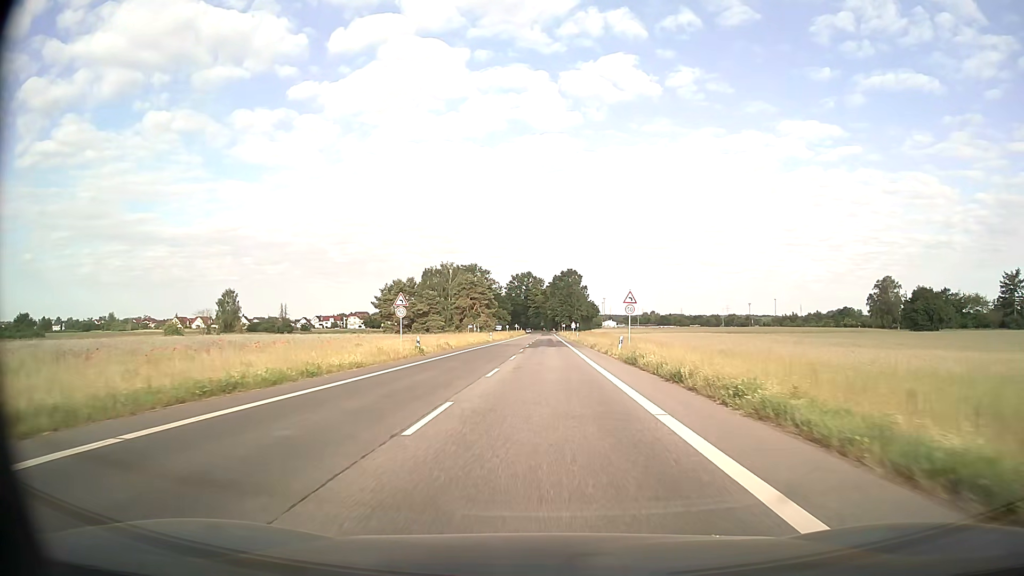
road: secondary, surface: asphalt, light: Day
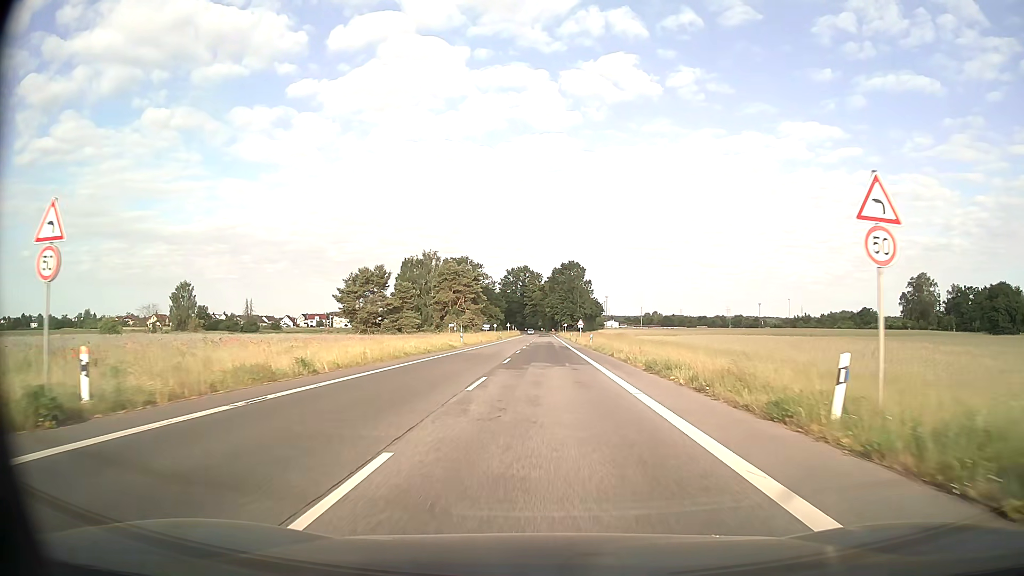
(0.0, +29.0) m; 0°
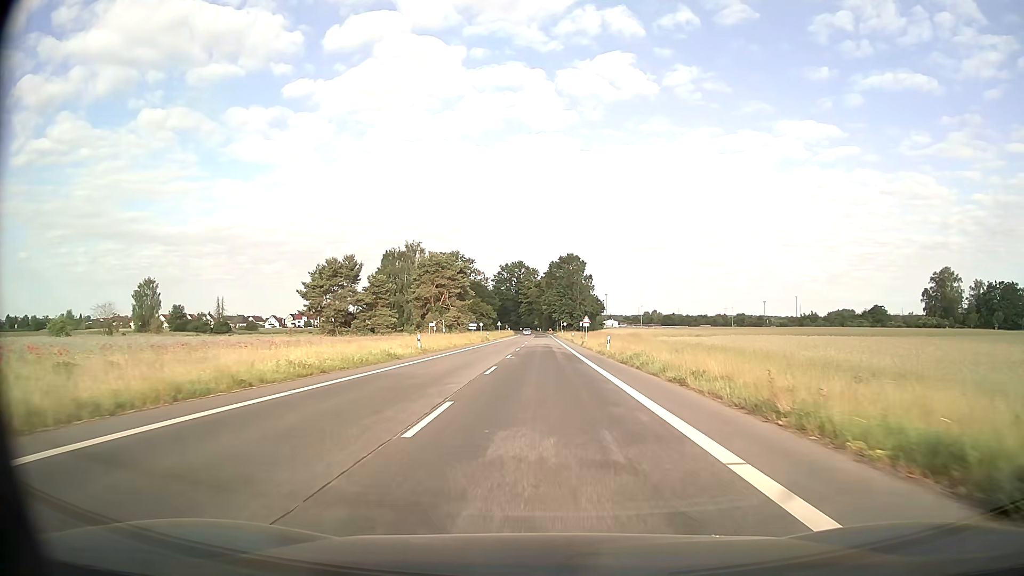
(0.0, +18.4) m; 0°
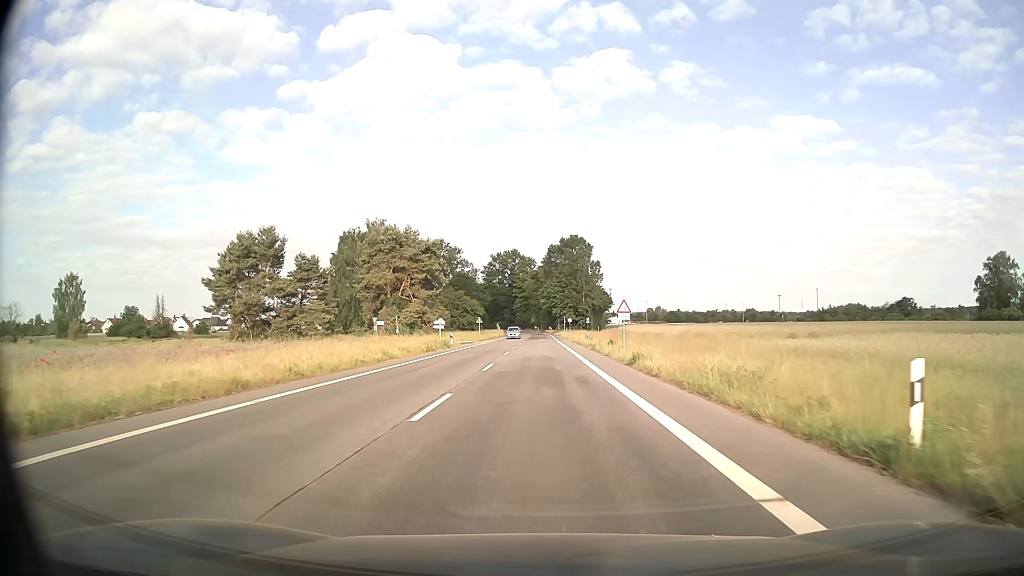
(+0.1, +33.8) m; 0°
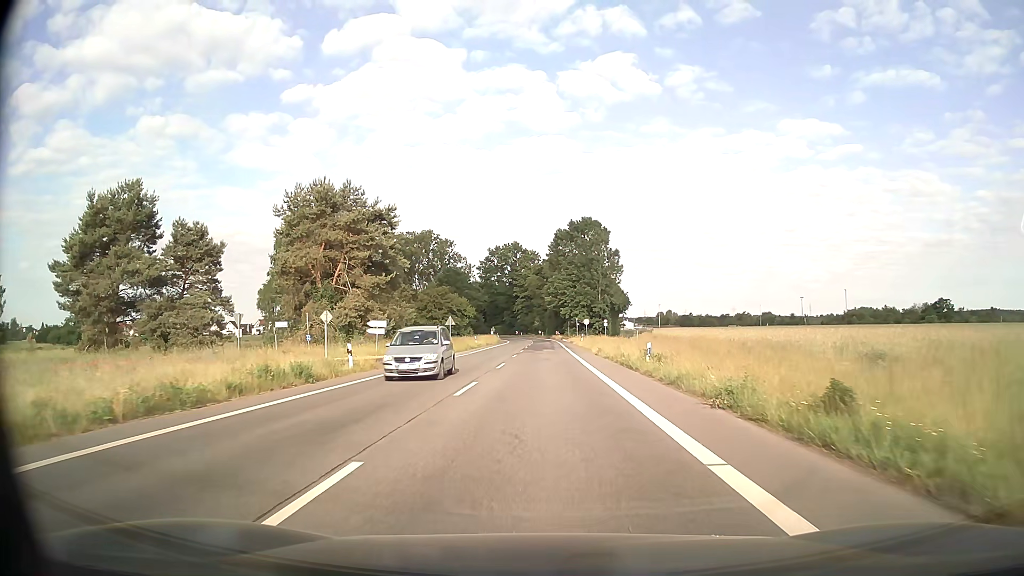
(-0.1, +30.8) m; 0°
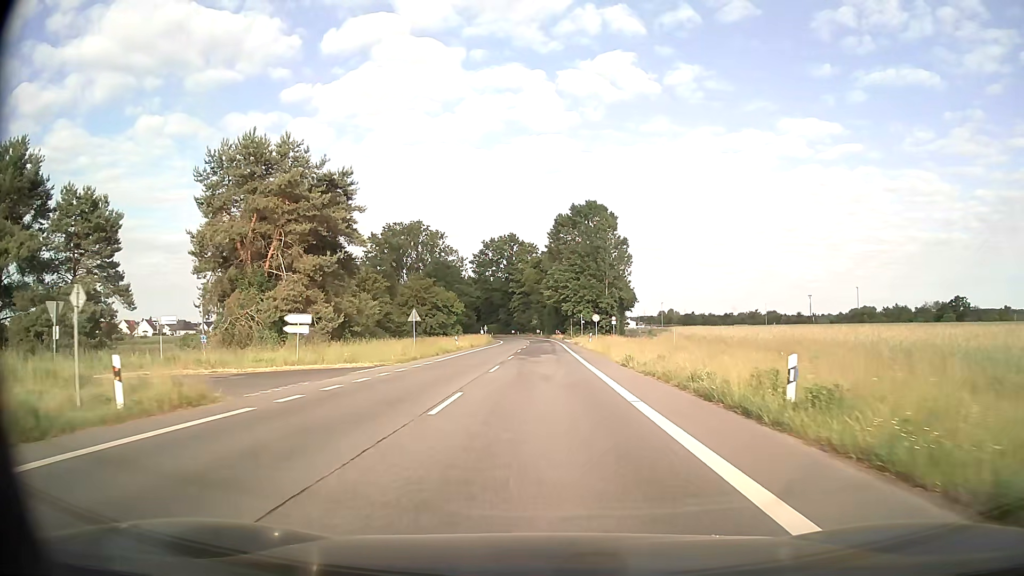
(0.0, +15.2) m; 0°
(0, +10) (0, +20) (0, +30) (0, +40) (0, +50) (0, +60) (0, +70) (0, +80) (0, +90) (-1, +100) m
